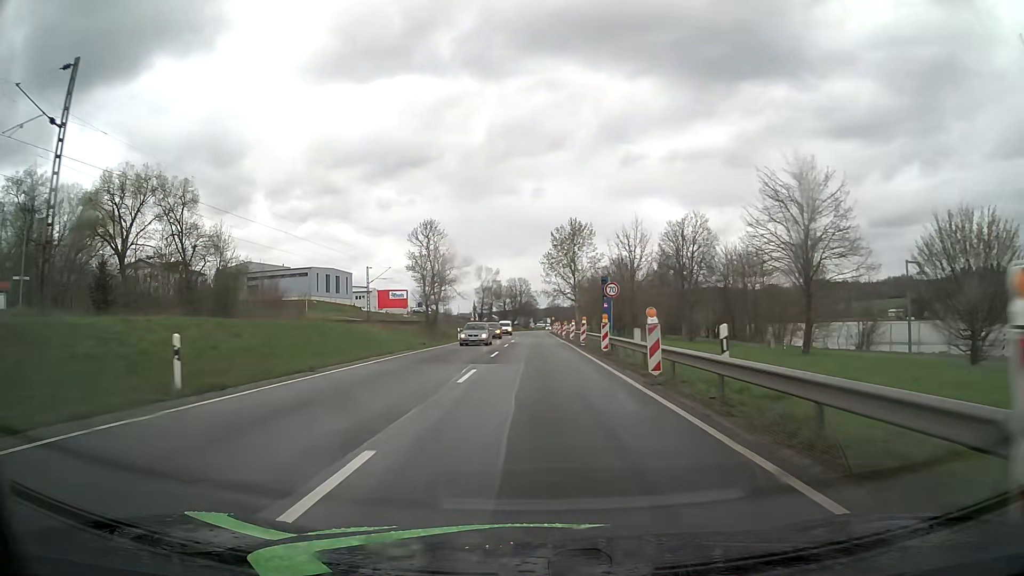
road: primary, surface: asphalt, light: Day
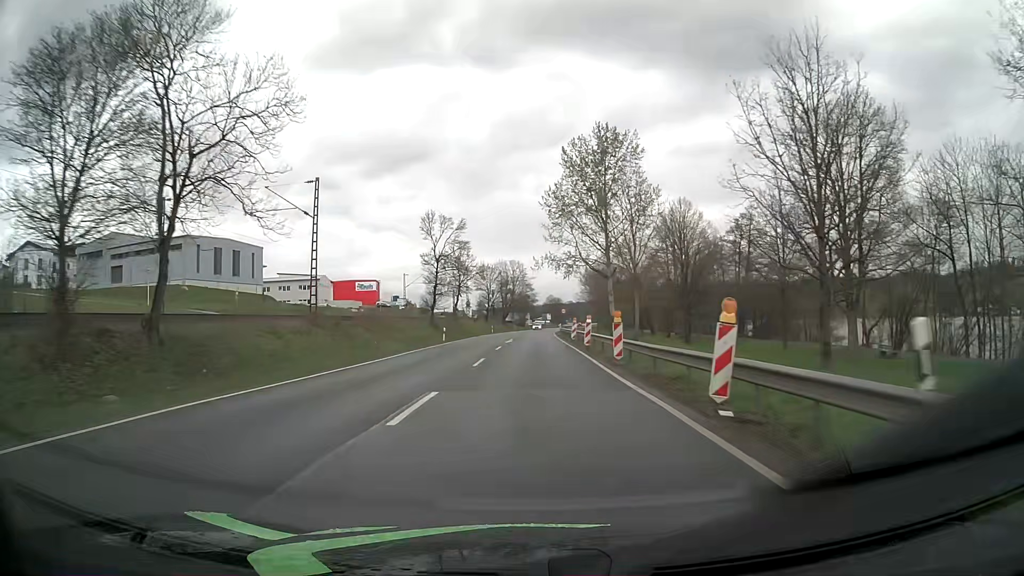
(+0.2, +54.7) m; 0°
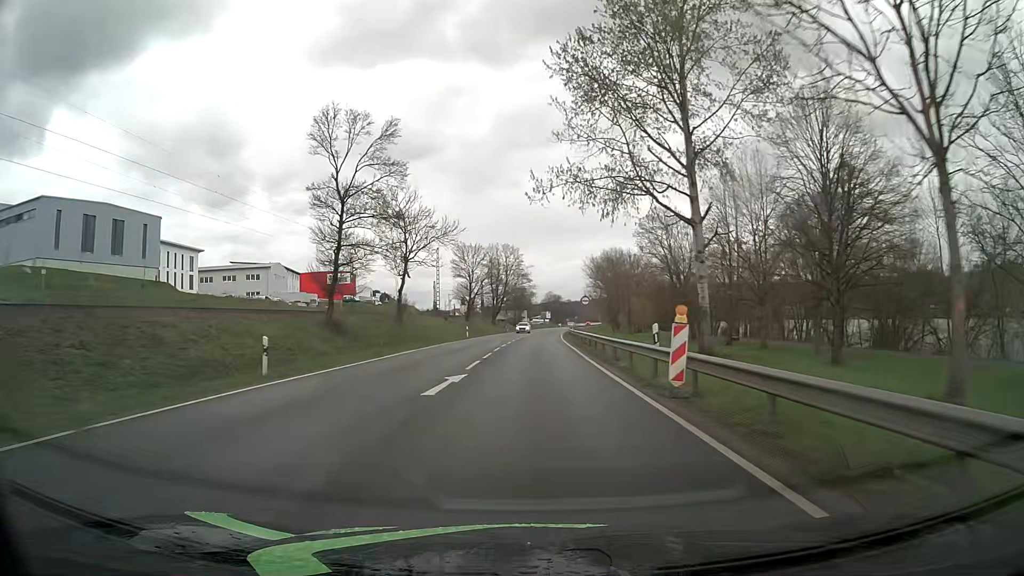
(0.0, +33.1) m; 0°
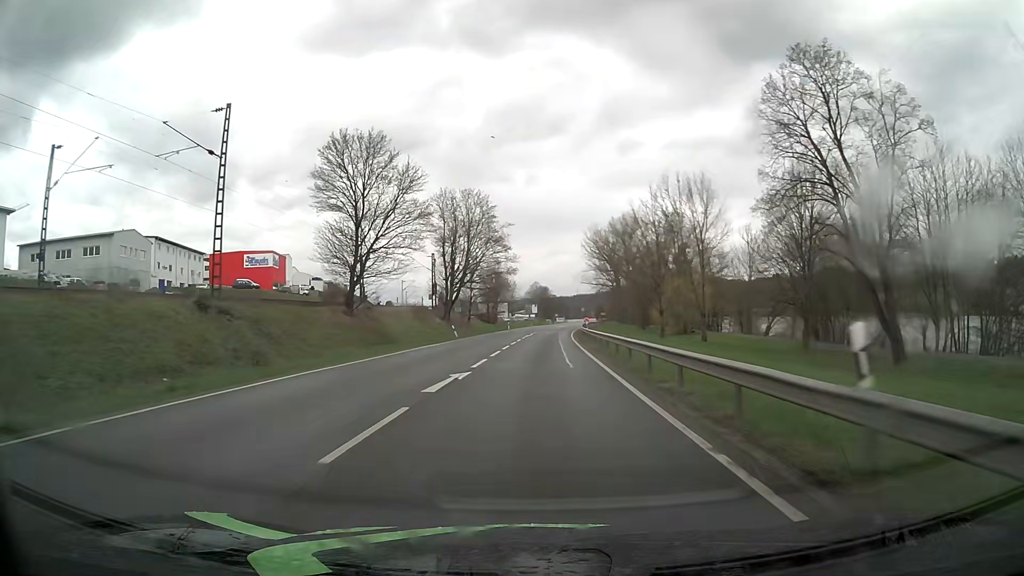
(+0.5, +55.3) m; +1°
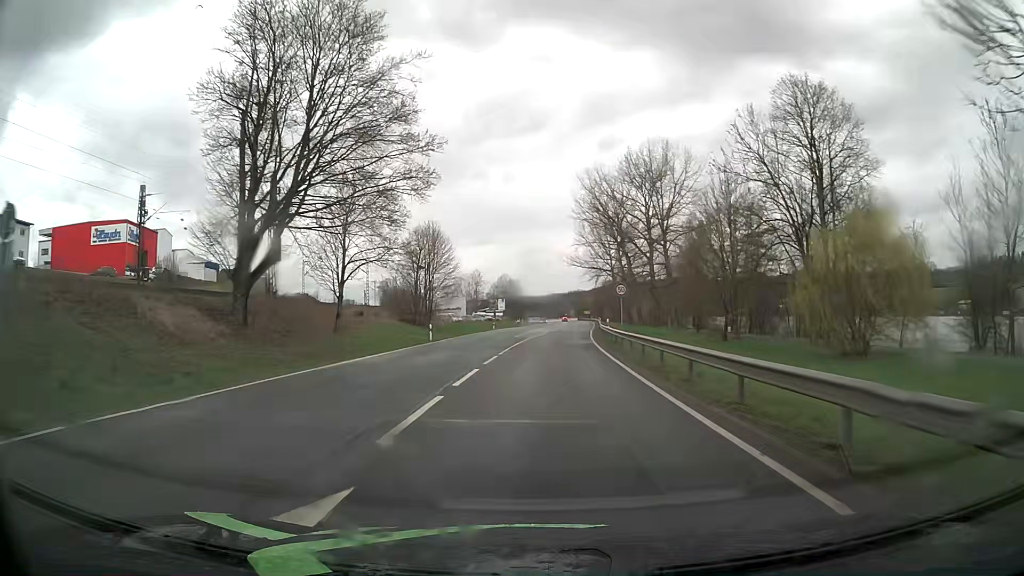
(+0.9, +55.1) m; +2°
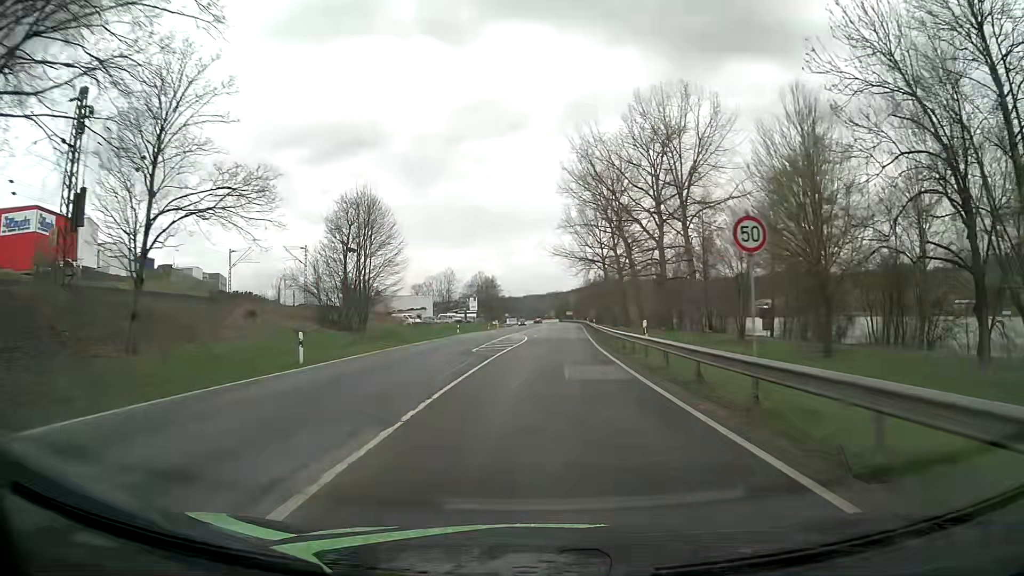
(+0.3, +20.6) m; +2°
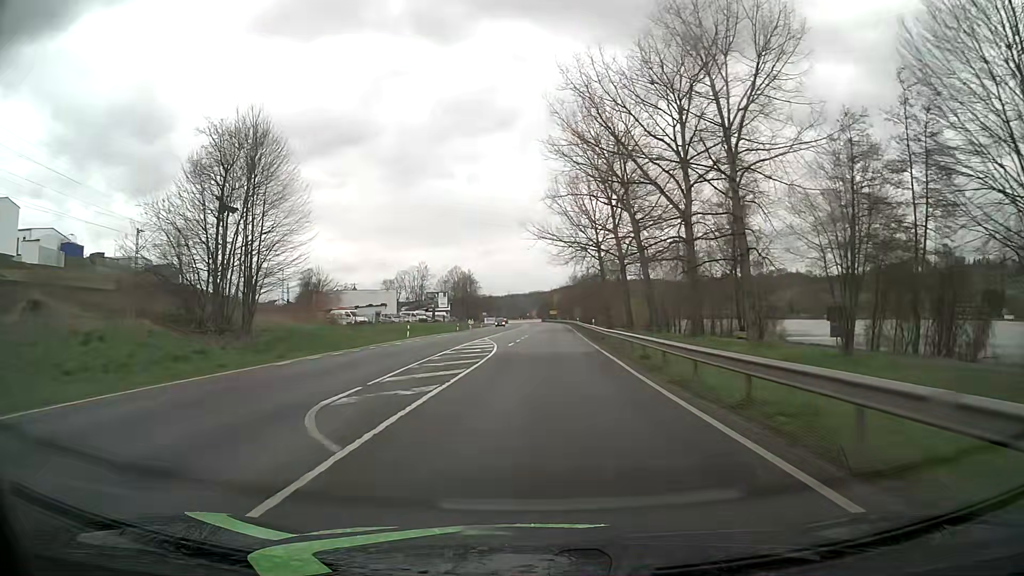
(+0.3, +19.6) m; +1°
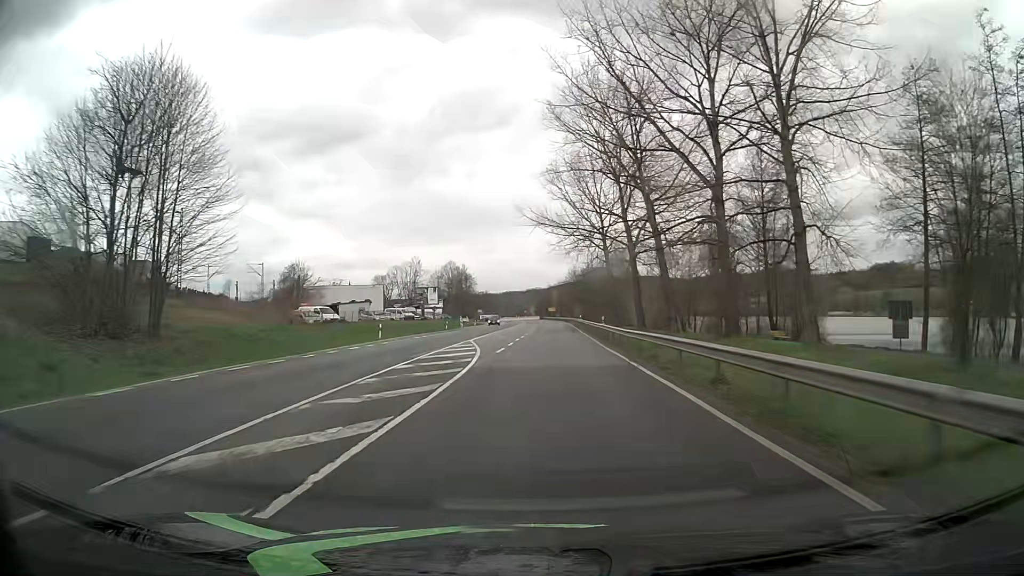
(0.0, +9.2) m; 0°
(0, +10) (0, +20) (0, +30) (-1, +40) (-1, +50) (-2, +60) (-1, +70) (-1, +80) (-1, +90) (-1, +100) m
